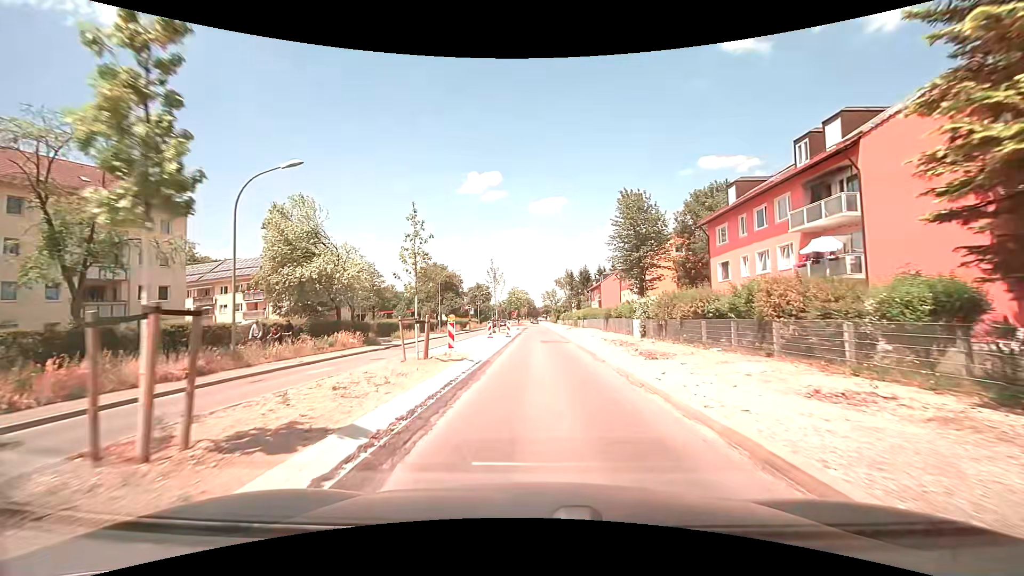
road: secondary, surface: asphalt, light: Day
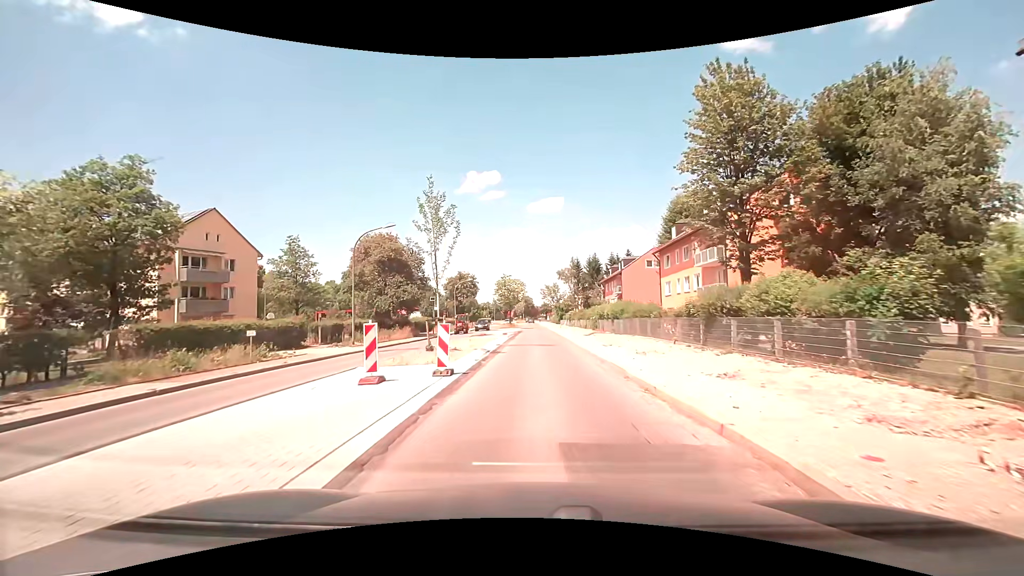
(+0.2, +27.2) m; 0°
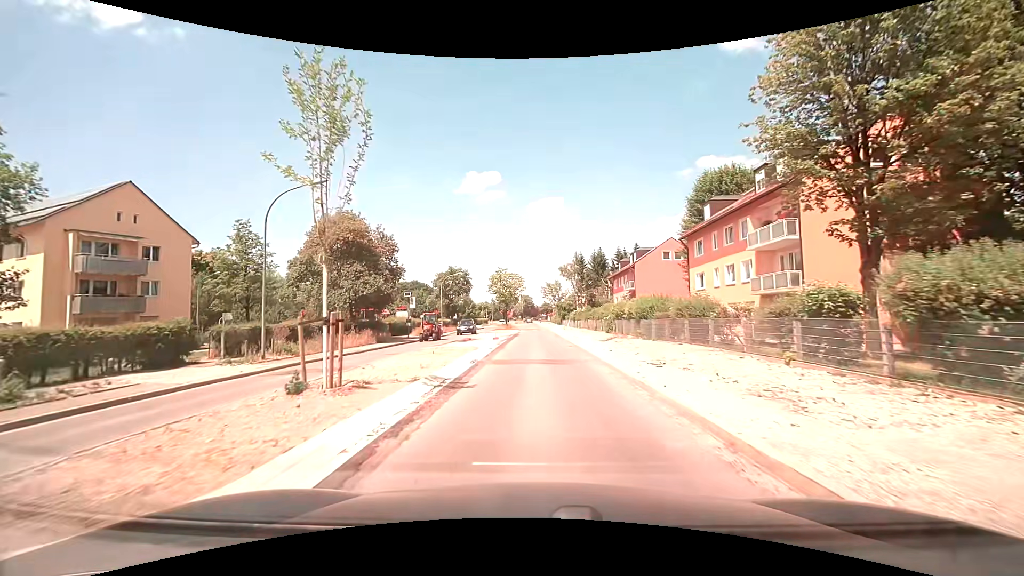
(+0.1, +10.2) m; 0°
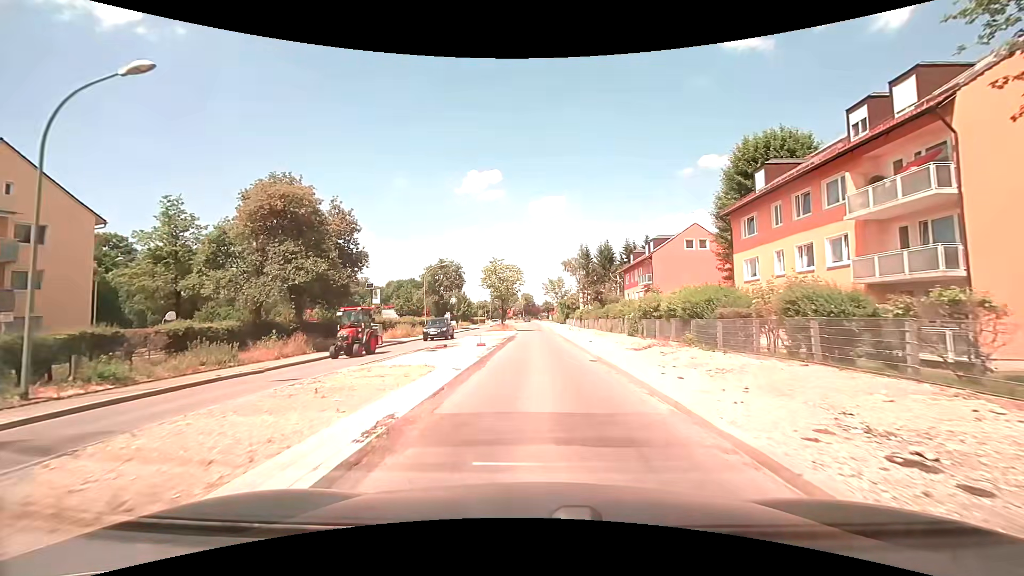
(0.0, +9.7) m; 0°
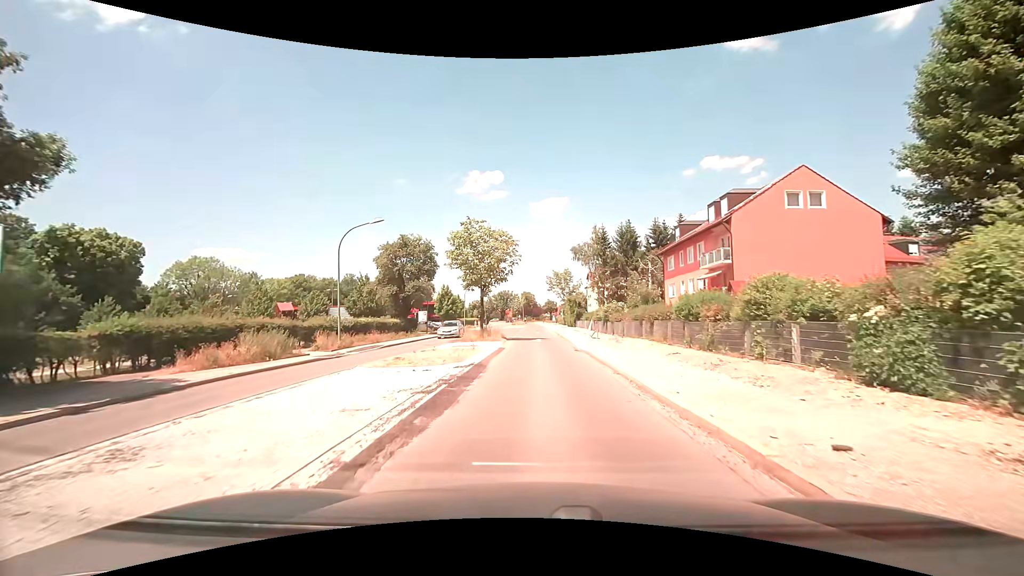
(-0.1, +23.0) m; 0°
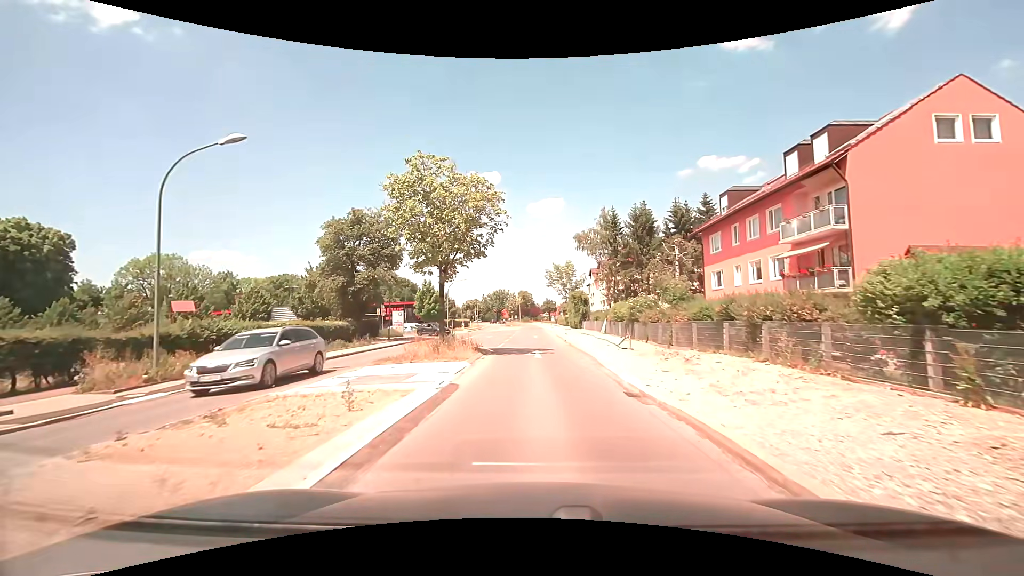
(+0.1, +13.5) m; 0°
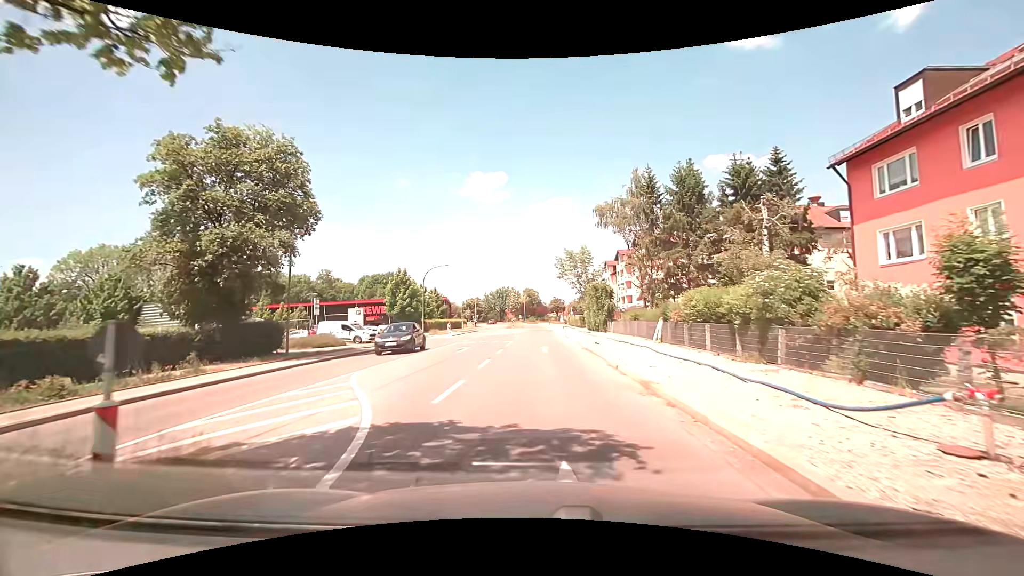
(-0.1, +18.3) m; -1°
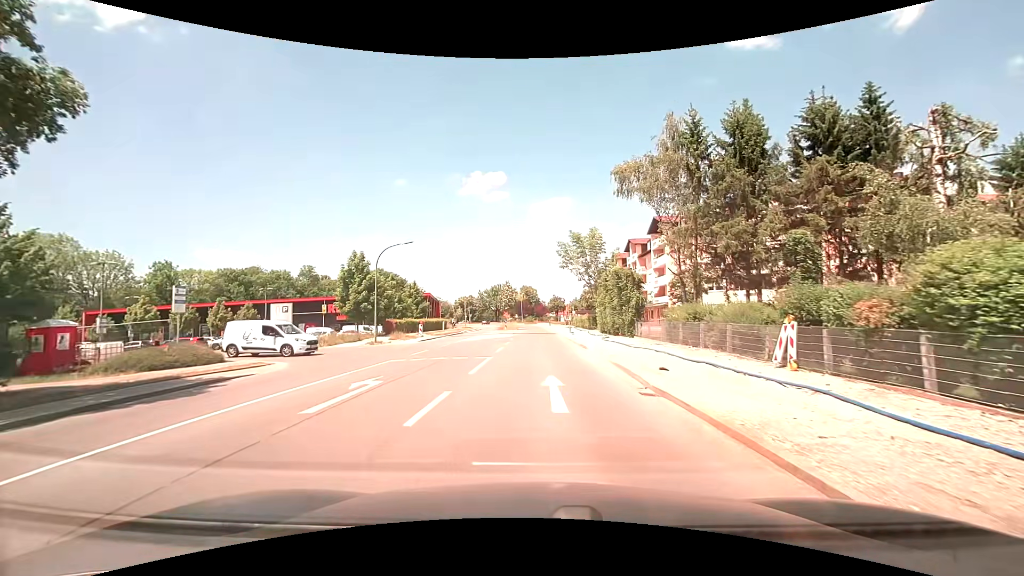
(0.0, +14.2) m; 0°
(0, +10) (0, +20) (0, +30) (0, +40) (0, +50) (0, +60) (0, +70) (-1, +80) (-2, +90) (-3, +100) m
